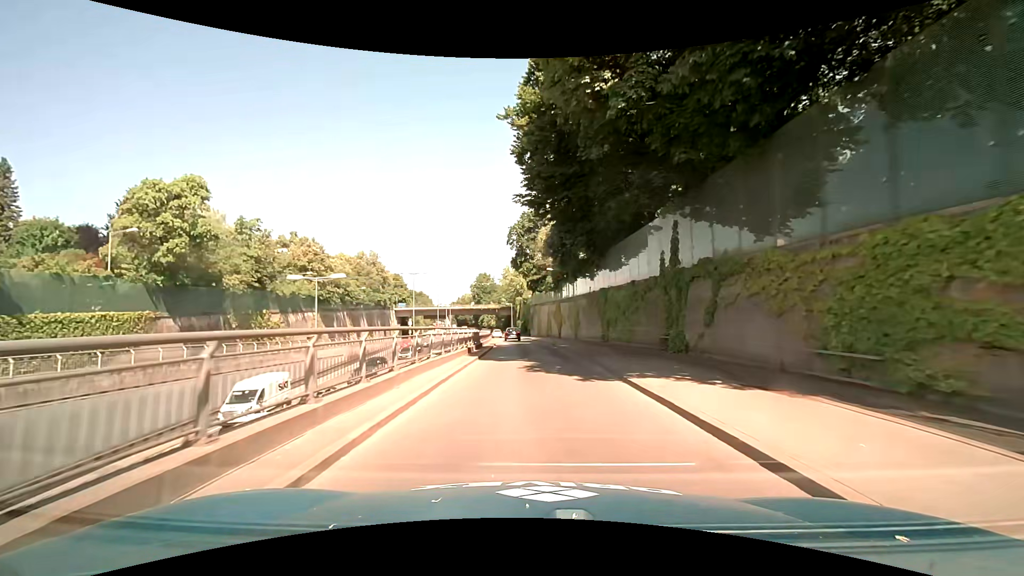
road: trunk_link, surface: asphalt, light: Day
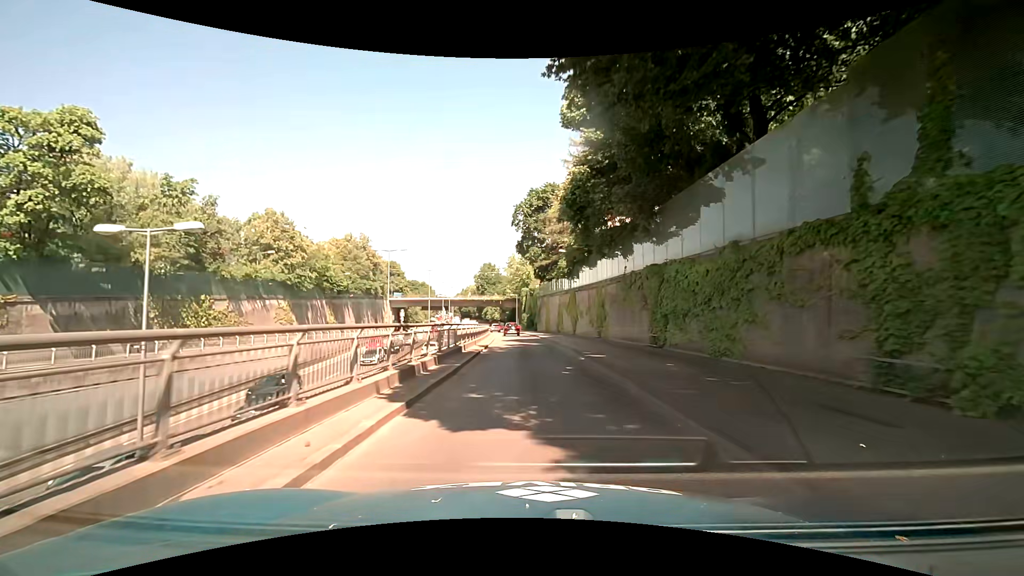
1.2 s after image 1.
(-0.1, +12.6) m; -1°
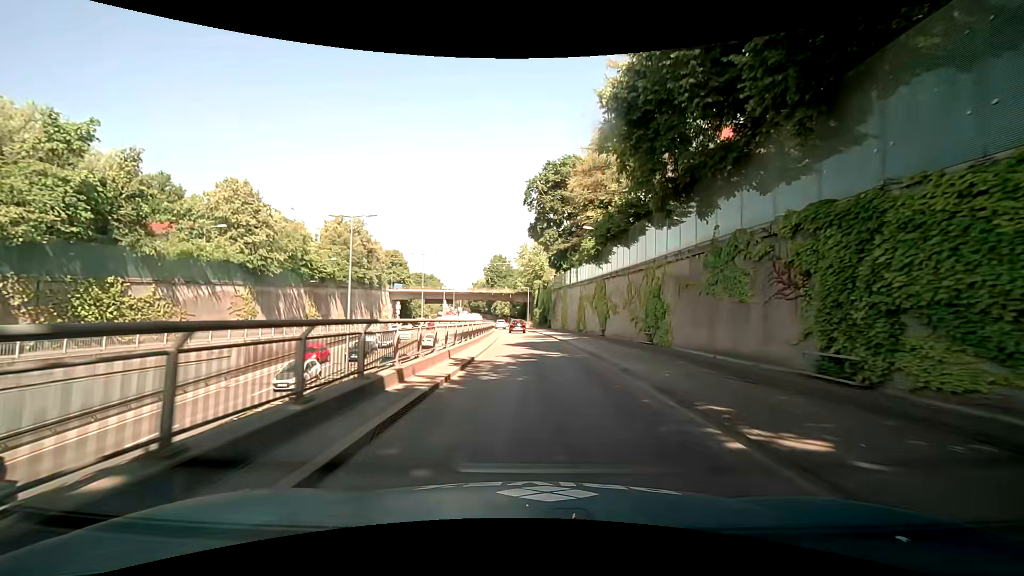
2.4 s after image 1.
(0.0, +12.4) m; -1°
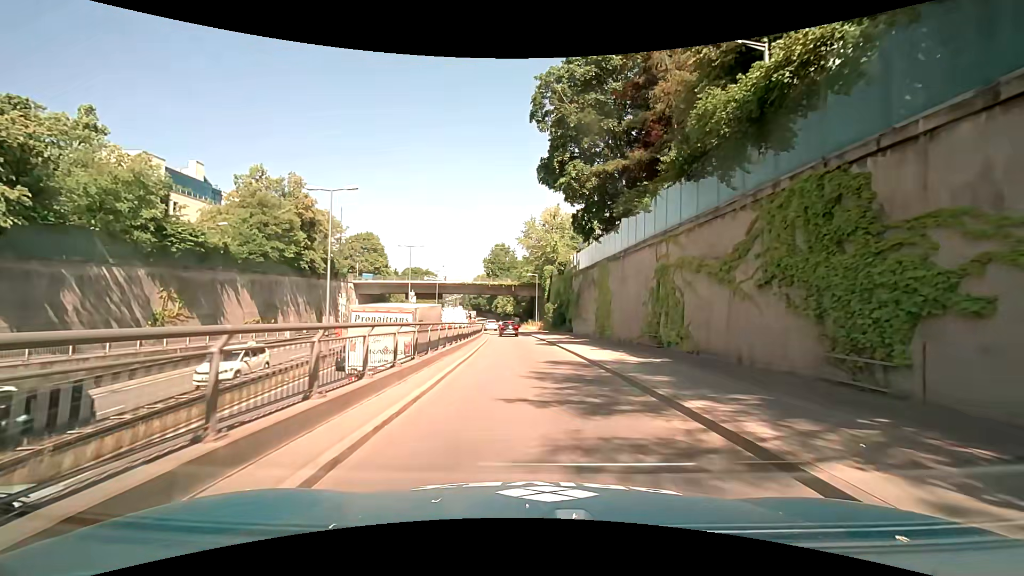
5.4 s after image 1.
(0.0, +29.8) m; 0°
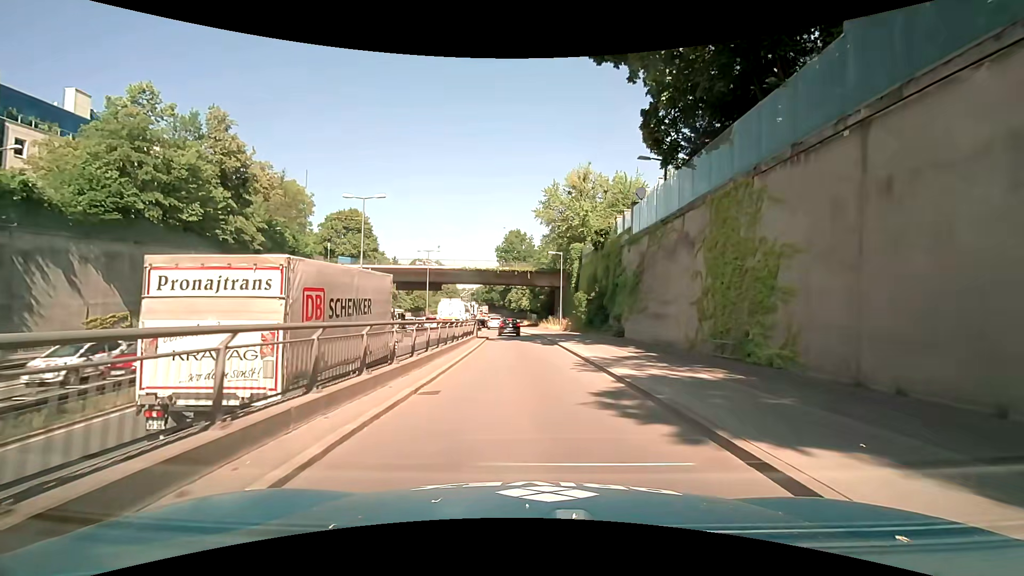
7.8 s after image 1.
(-0.2, +21.7) m; -2°
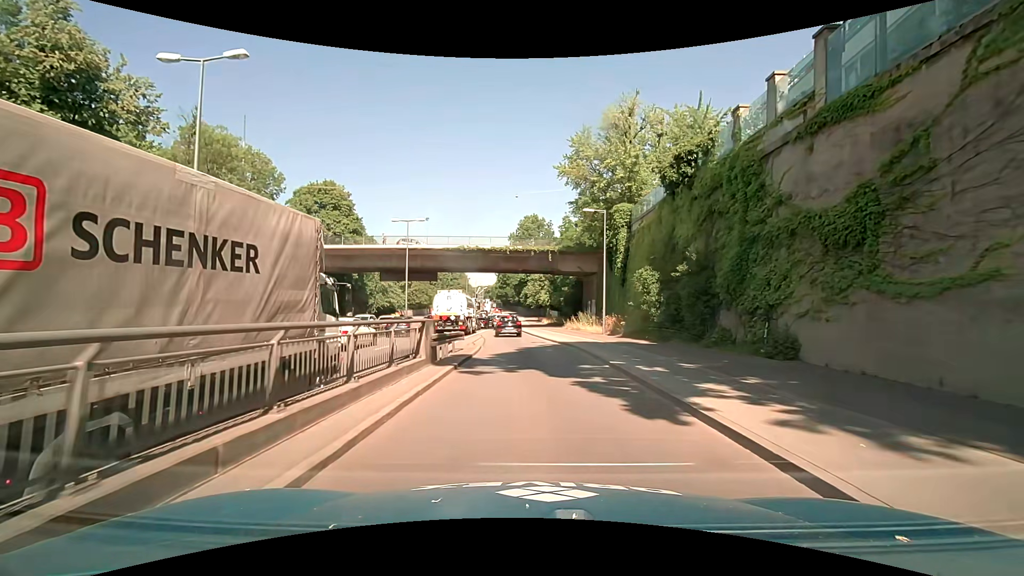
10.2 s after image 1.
(-0.2, +19.8) m; -1°
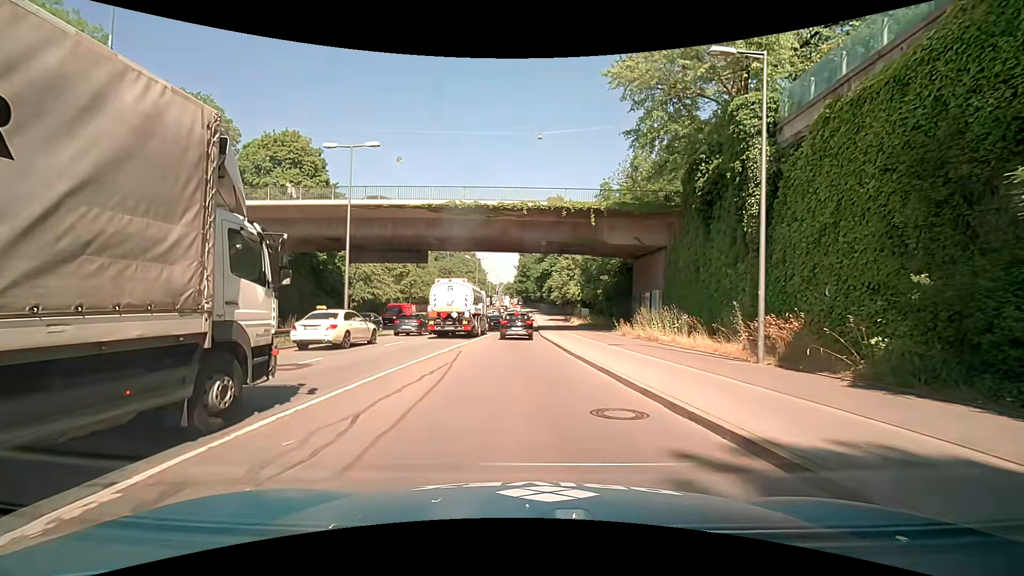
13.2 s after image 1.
(-0.4, +19.9) m; -3°
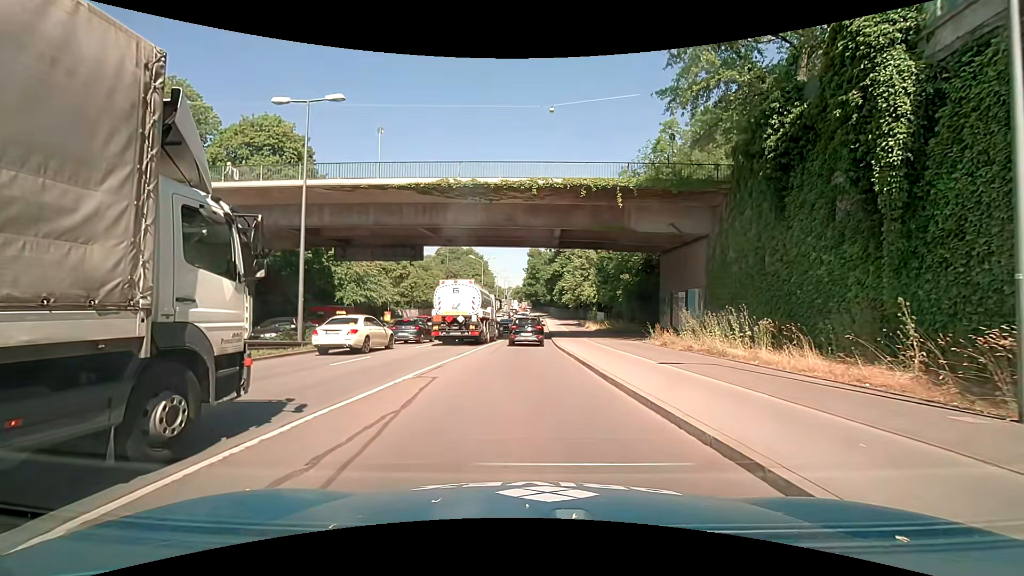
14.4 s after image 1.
(-0.1, +6.5) m; -1°
(0, +10) (0, +20) (0, +30) (0, +40) (-1, +50) (-1, +60) (-2, +70) (-2, +80) (-2, +90) (-2, +100) m
